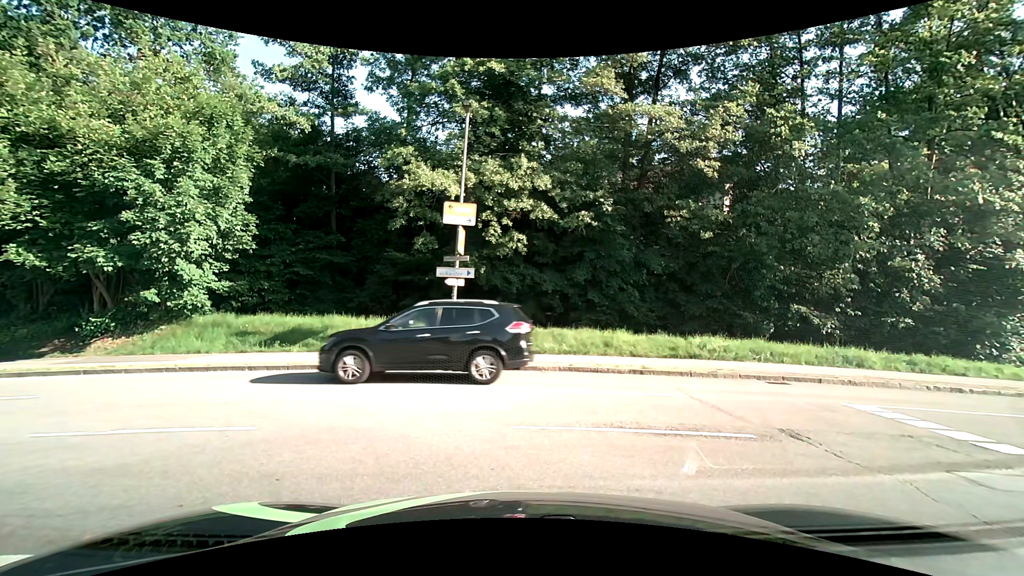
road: unclassified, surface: asphalt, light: Day
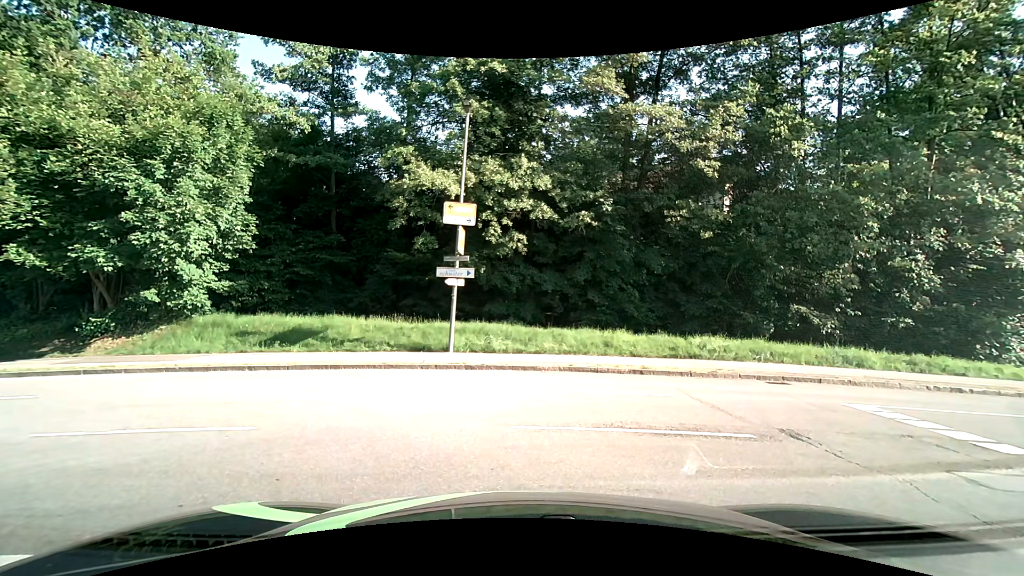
(0.0, 0.0) m; 0°
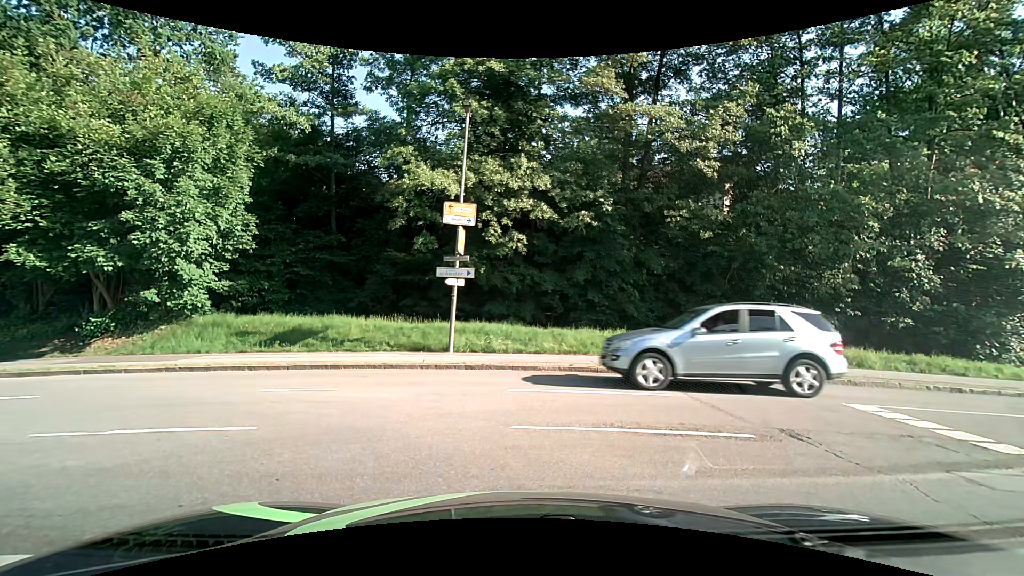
(0.0, 0.0) m; 0°
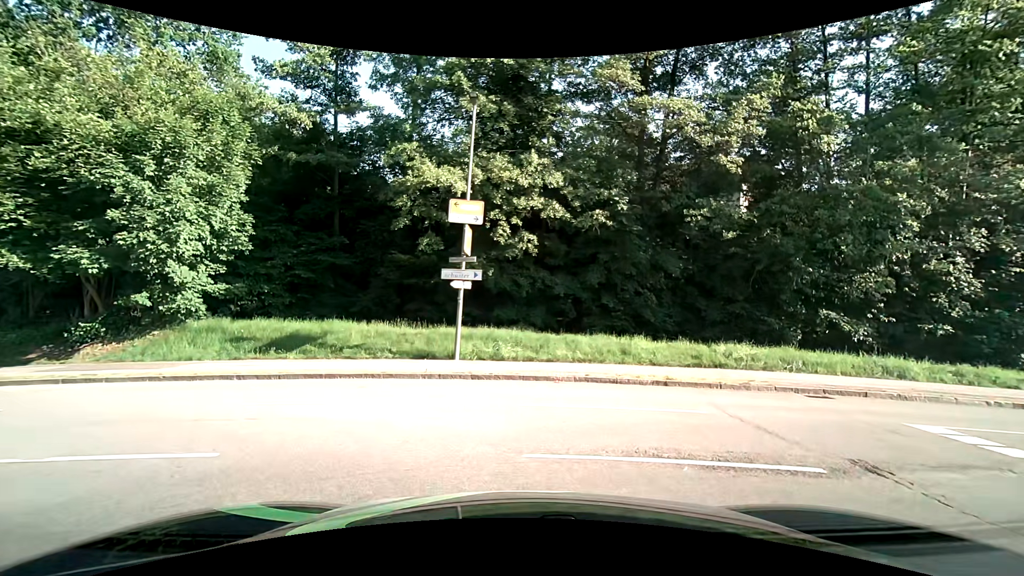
(0.0, +1.1) m; -1°
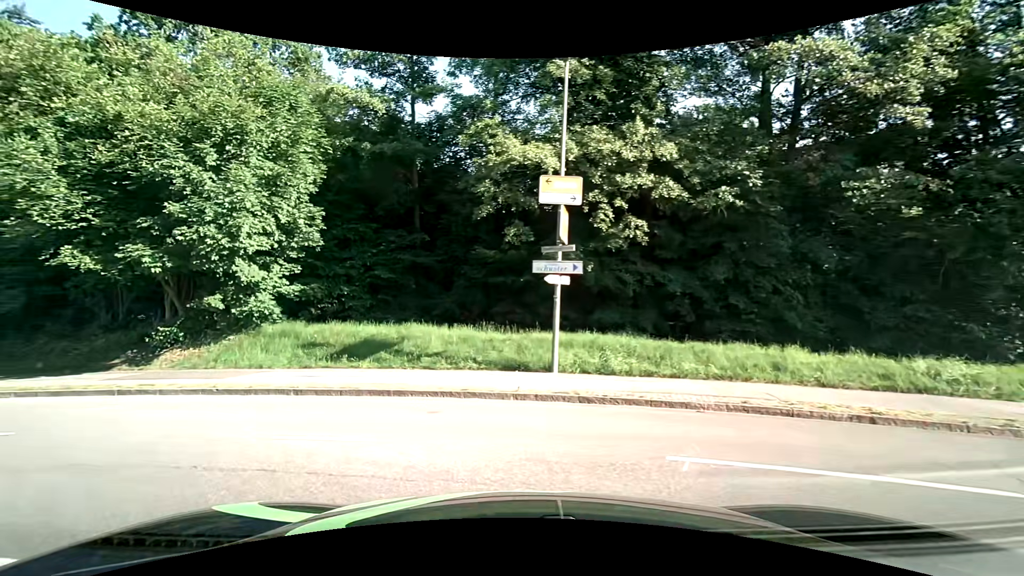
(-0.2, +3.1) m; -9°
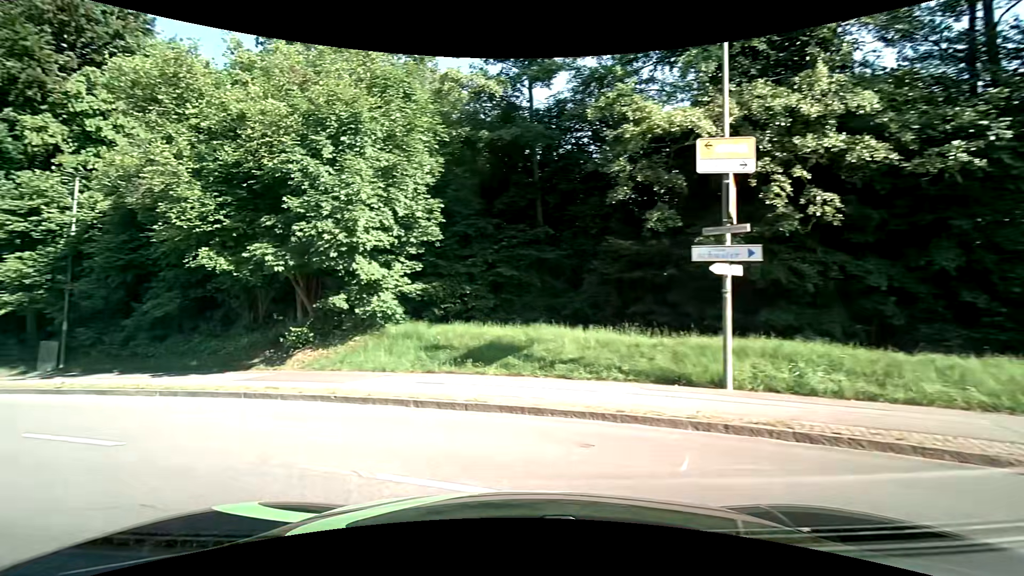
(-0.2, +2.2) m; -15°
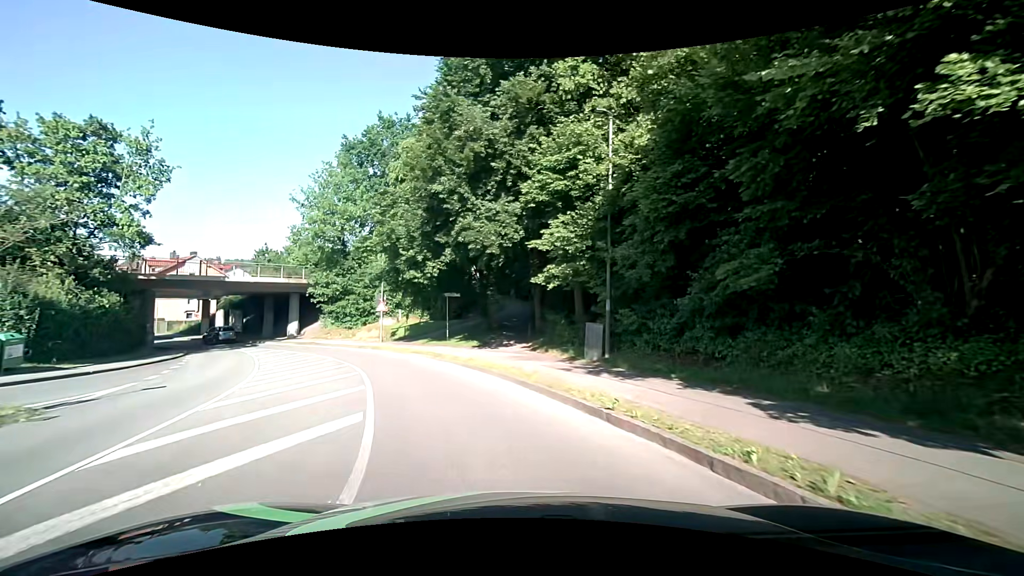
(-6.3, +9.3) m; -54°
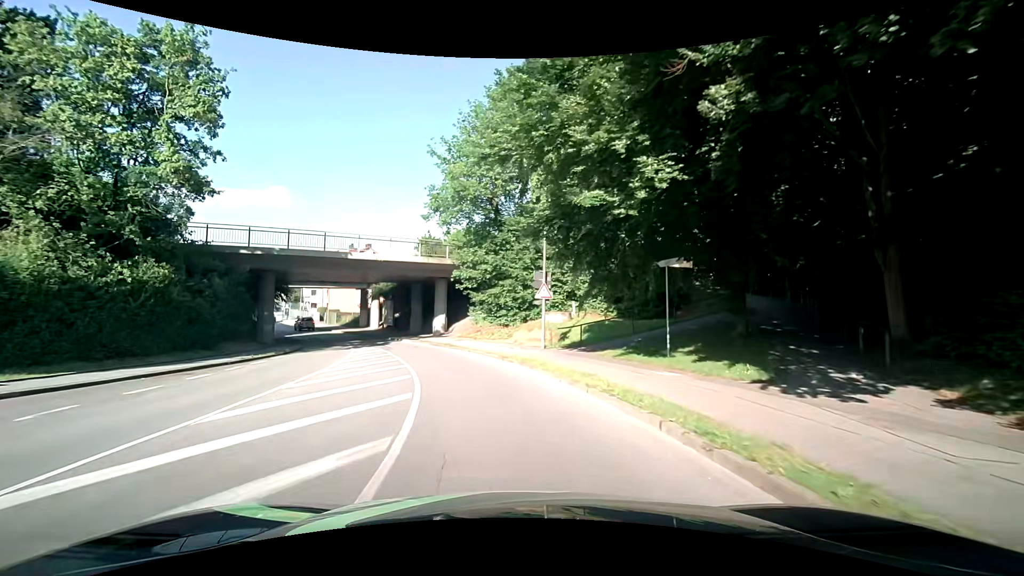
(-2.7, +15.8) m; -19°
